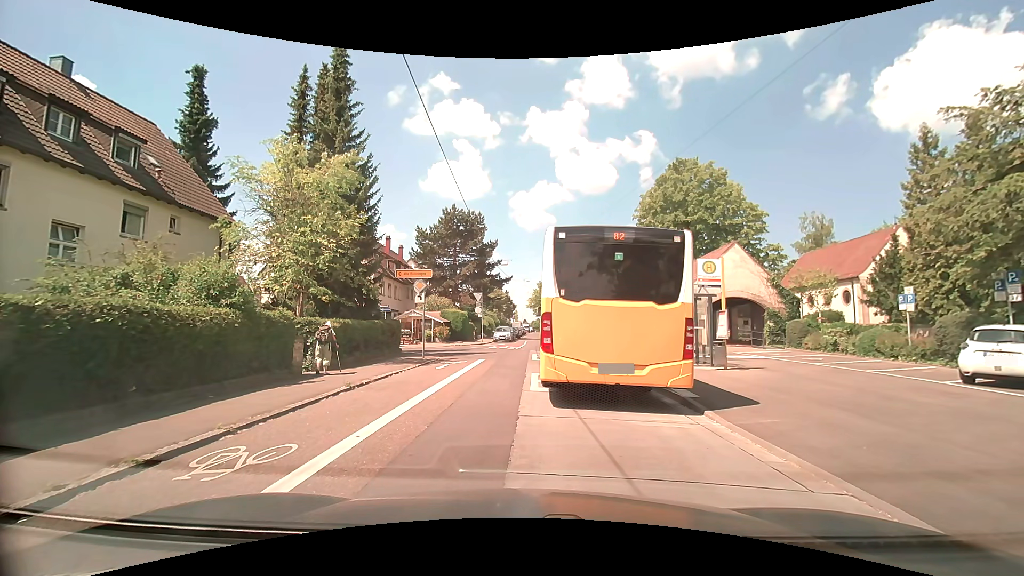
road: tertiary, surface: asphalt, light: Day
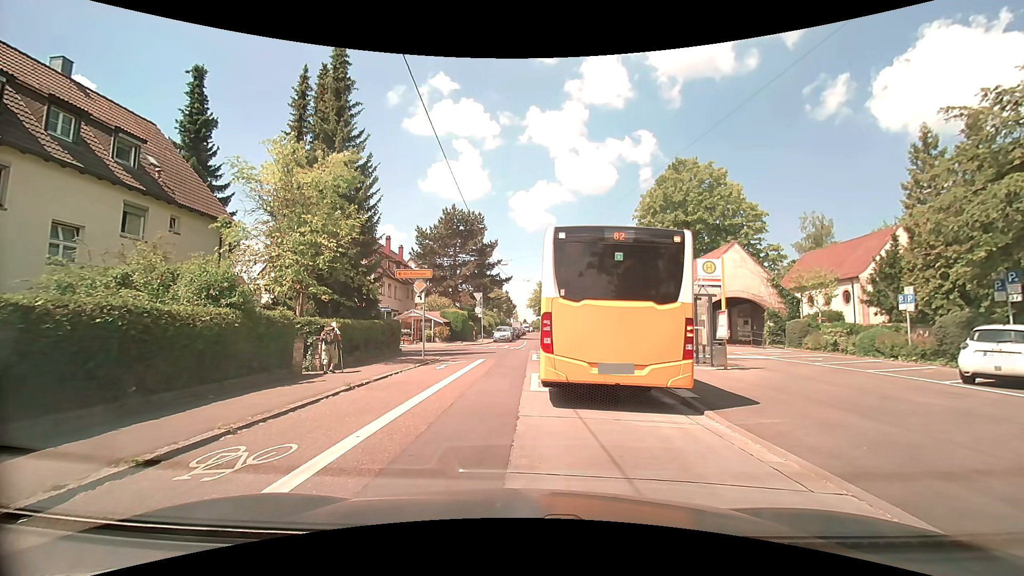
(0.0, 0.0) m; 0°
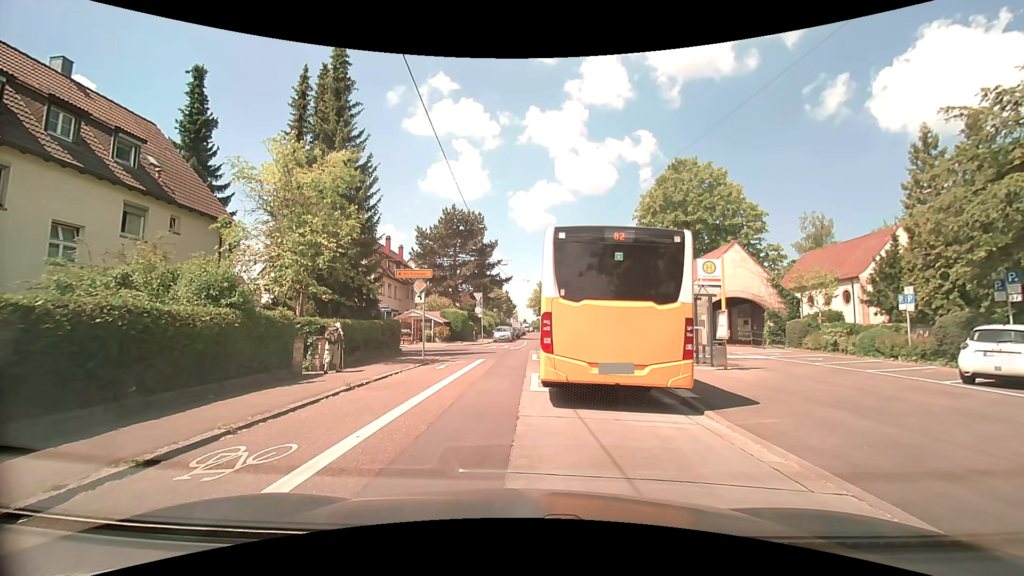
(0.0, 0.0) m; 0°
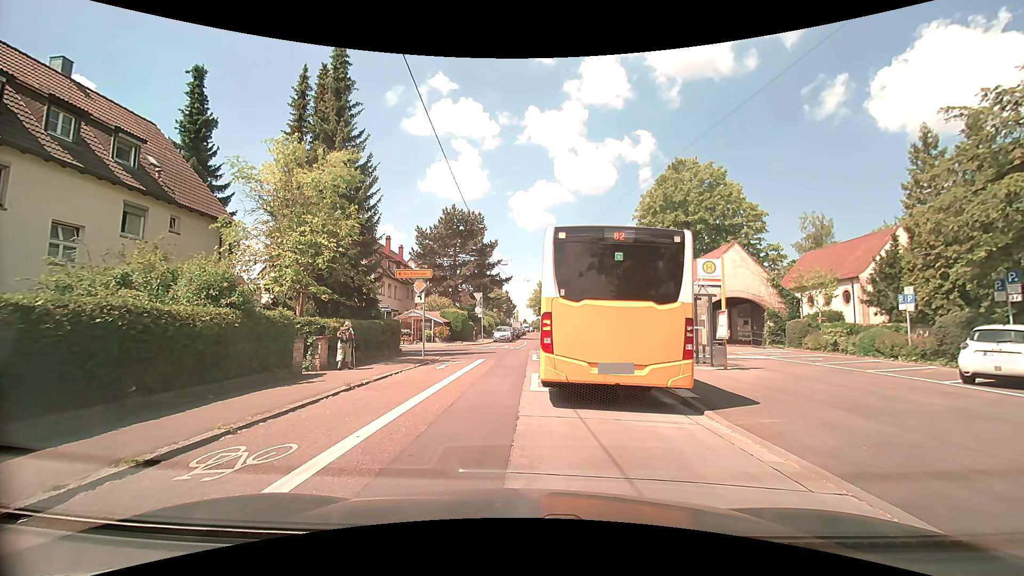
(0.0, 0.0) m; 0°
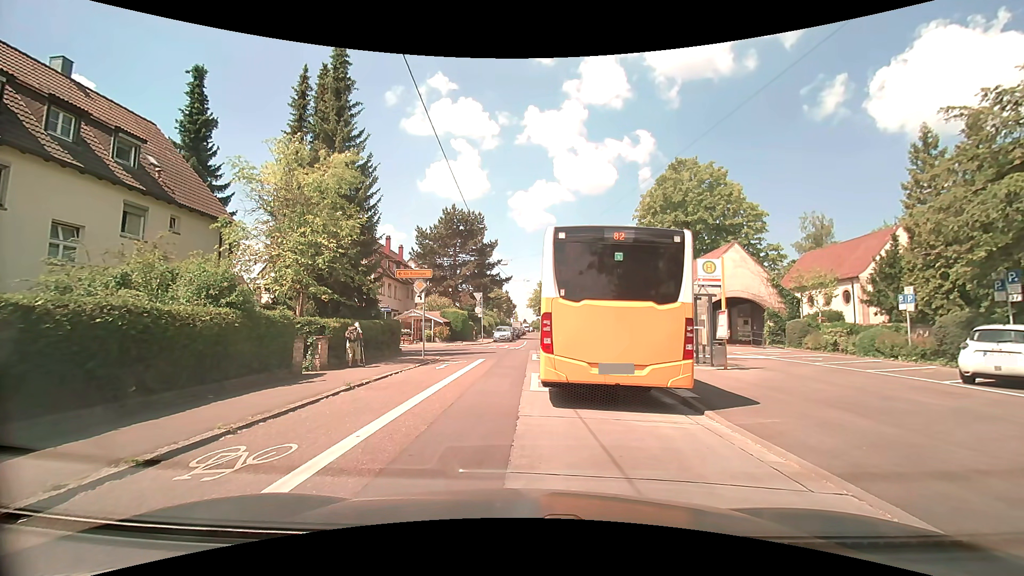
(0.0, 0.0) m; 0°
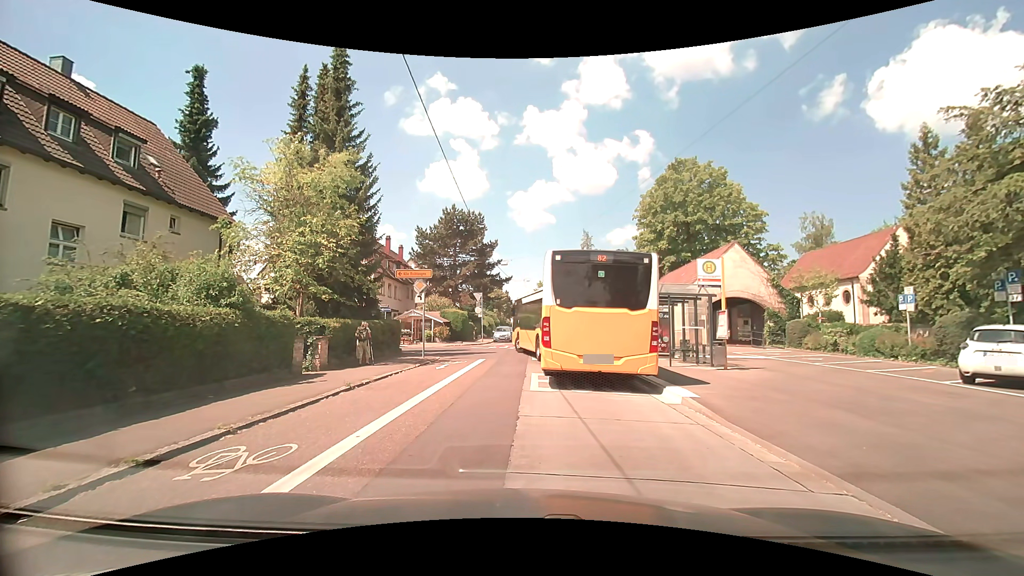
(0.0, 0.0) m; 0°
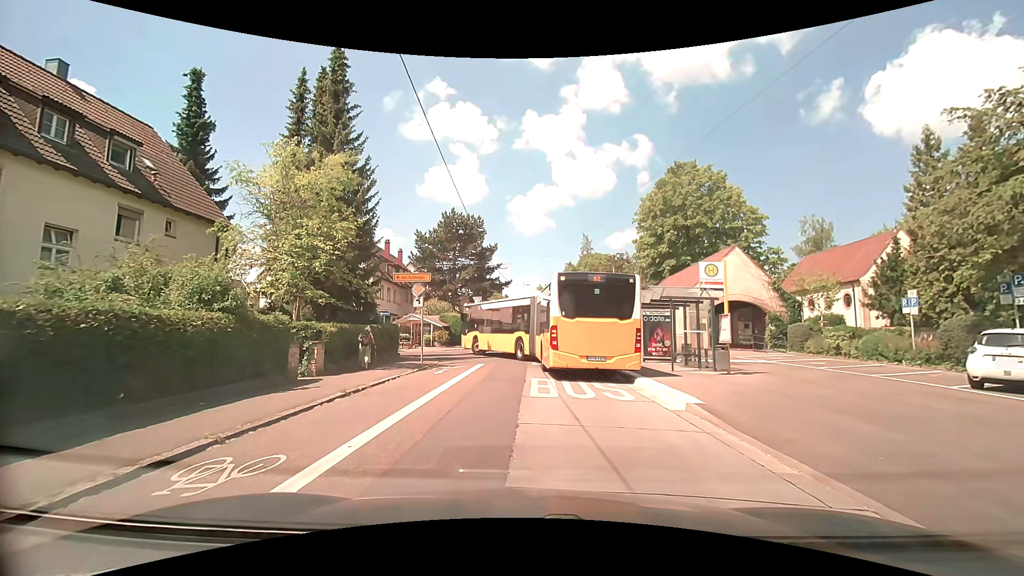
(0.0, +0.3) m; 0°
